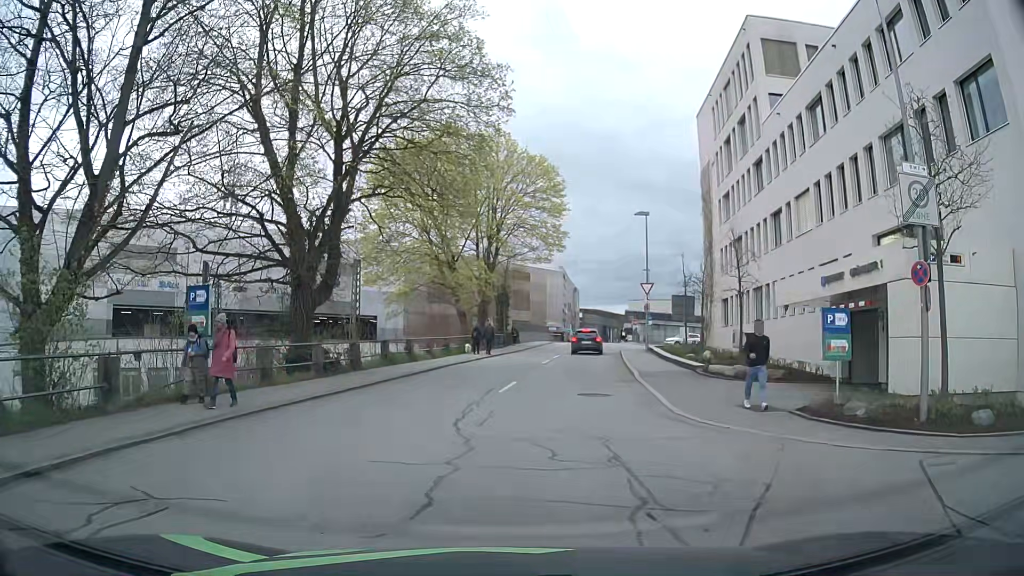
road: residential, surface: asphalt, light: Day
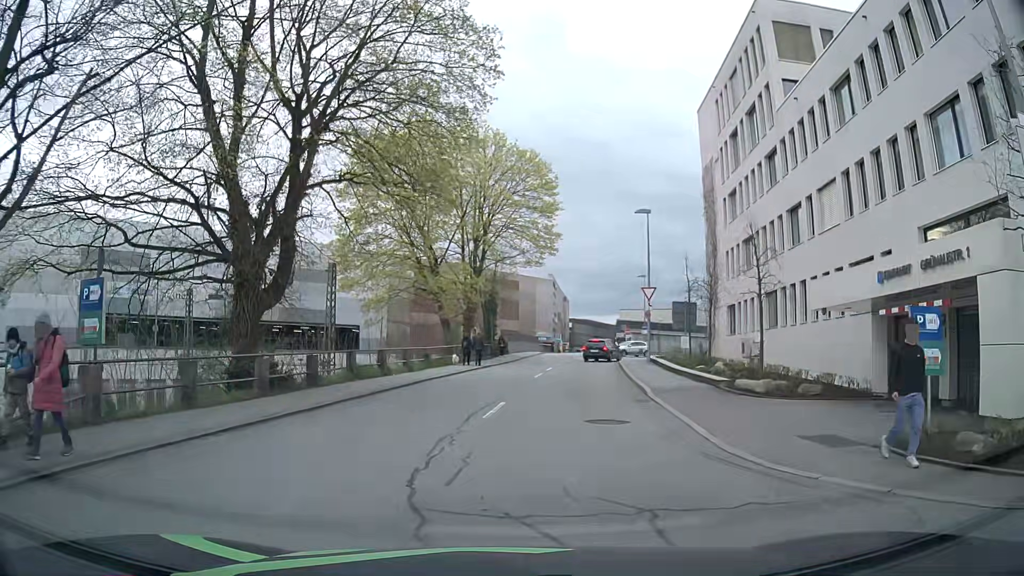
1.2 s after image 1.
(+0.2, +3.8) m; +2°
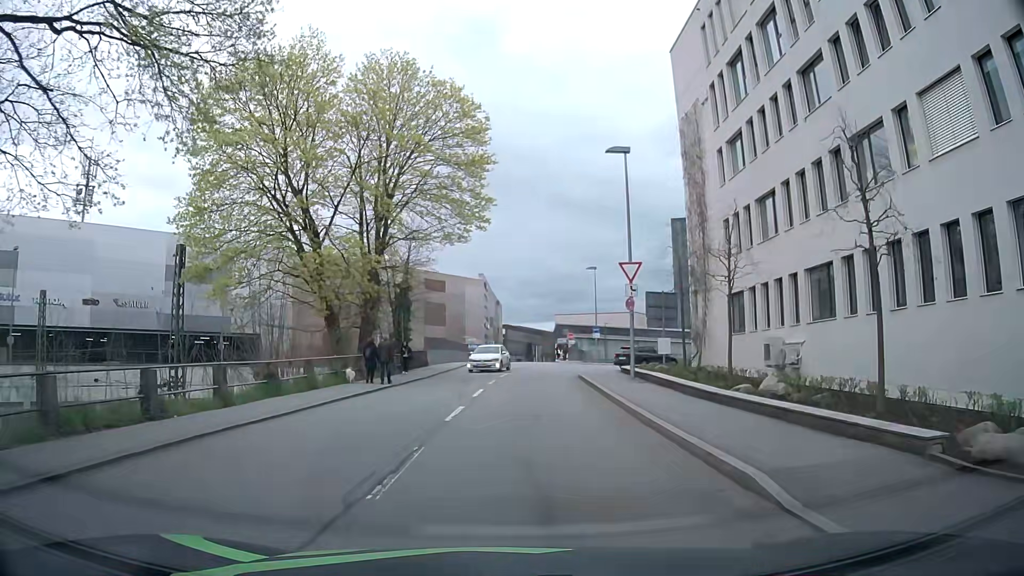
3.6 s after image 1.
(+1.0, +12.6) m; +8°
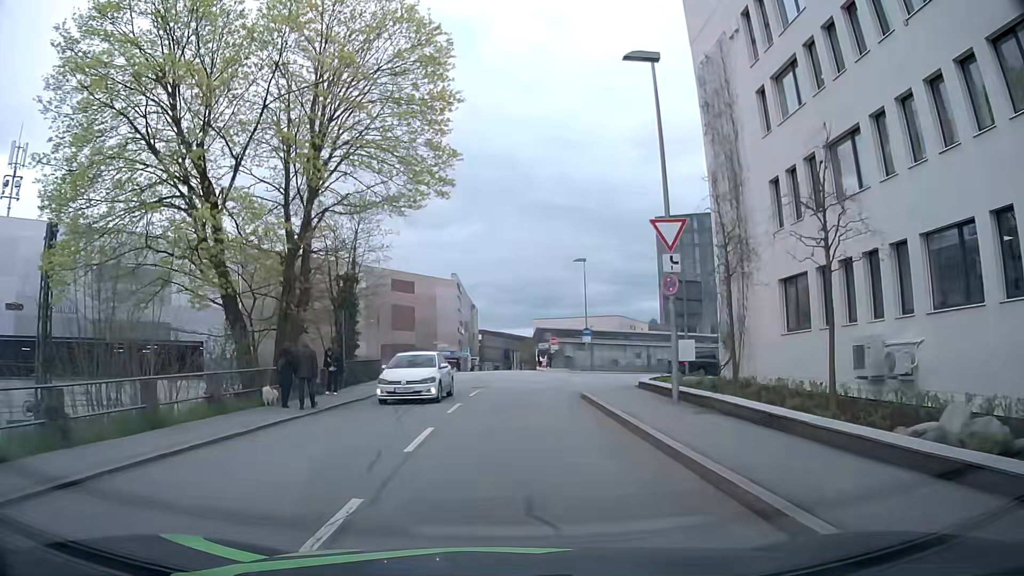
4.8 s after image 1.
(+0.1, +8.7) m; 0°
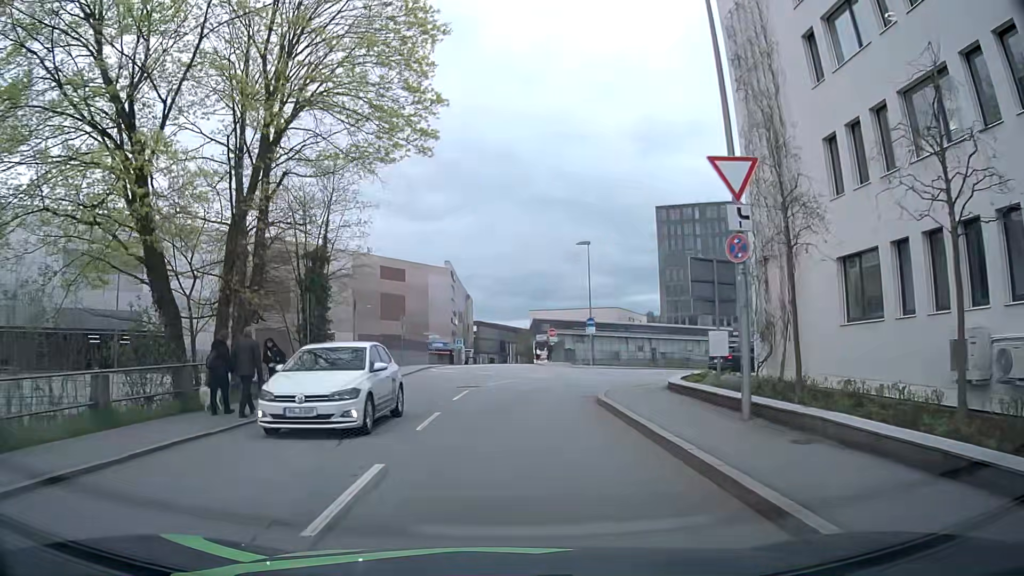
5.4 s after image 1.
(+0.1, +4.6) m; +1°
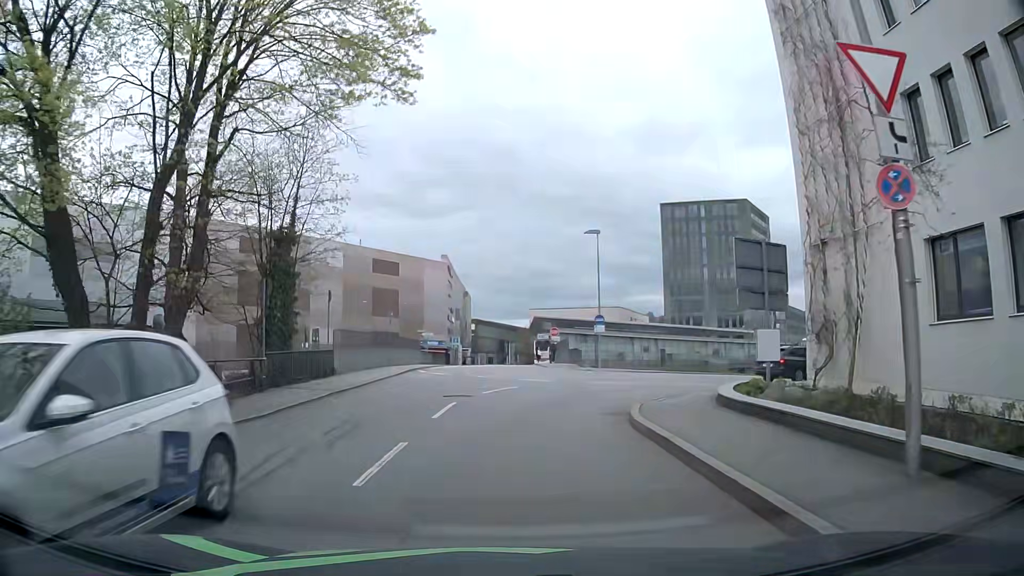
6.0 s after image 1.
(0.0, +4.4) m; 0°
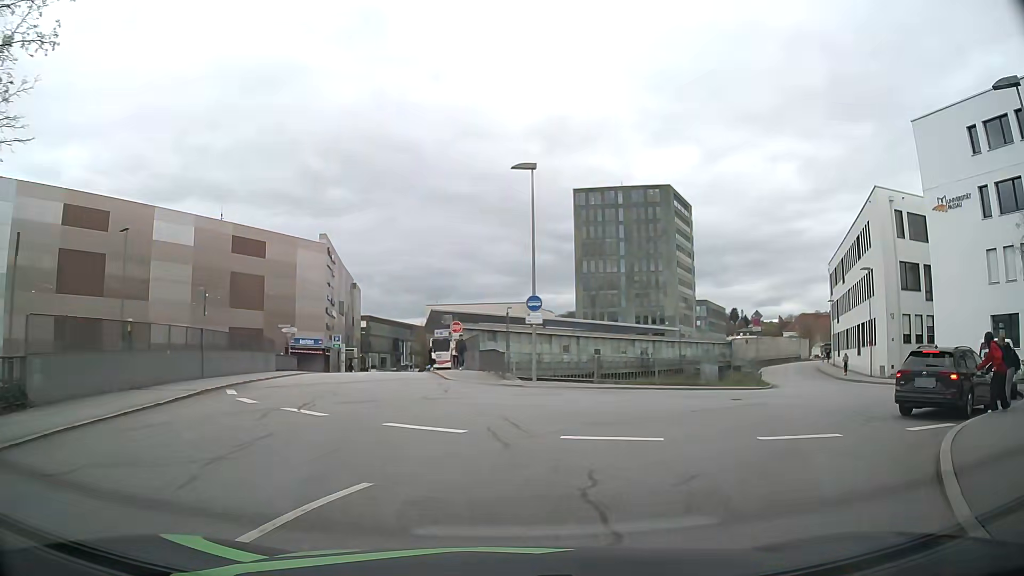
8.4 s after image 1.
(+0.4, +14.6) m; +8°
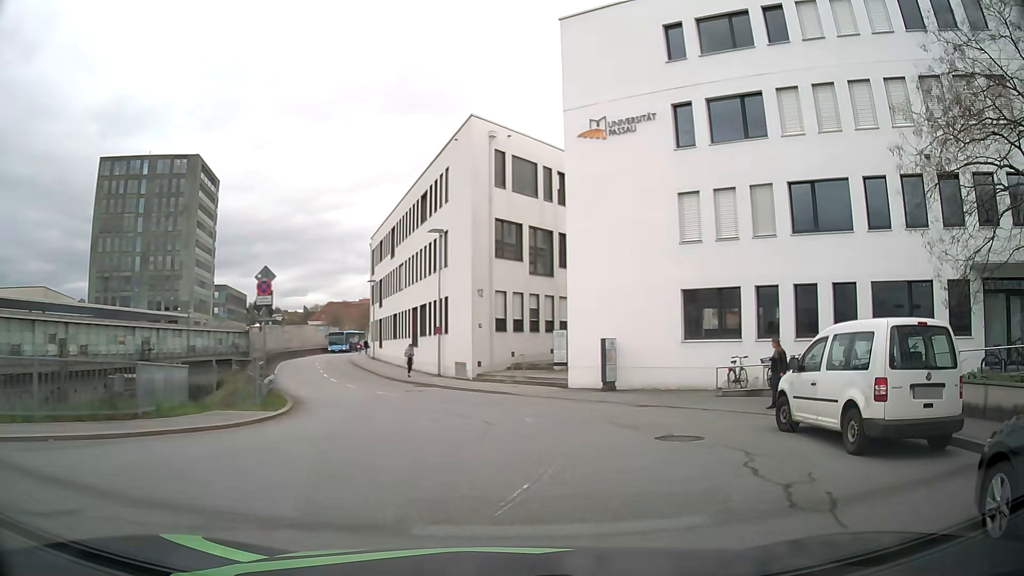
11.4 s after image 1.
(+4.5, +13.8) m; +40°
